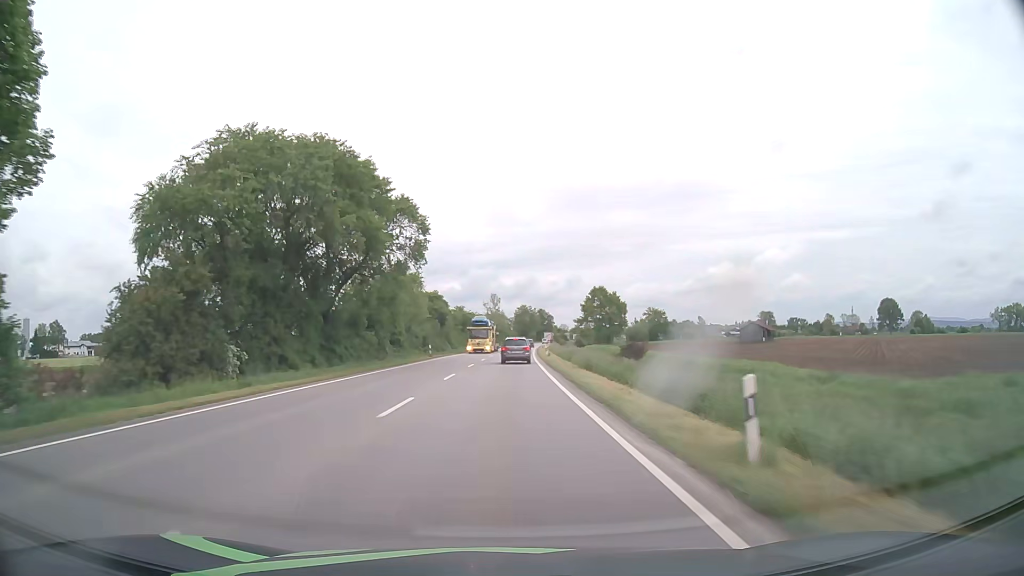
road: primary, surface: asphalt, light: Day
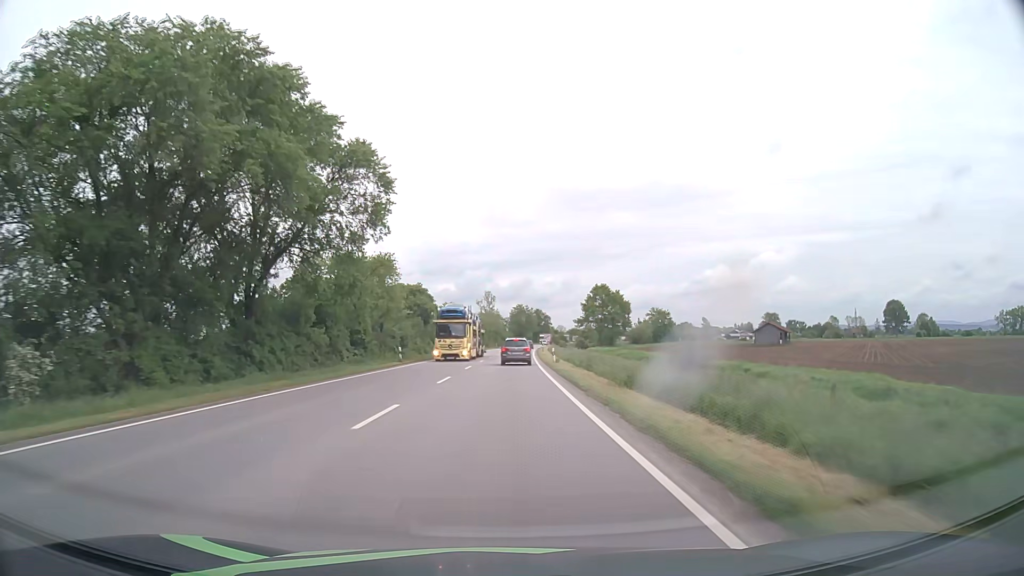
(+0.1, +13.8) m; 0°
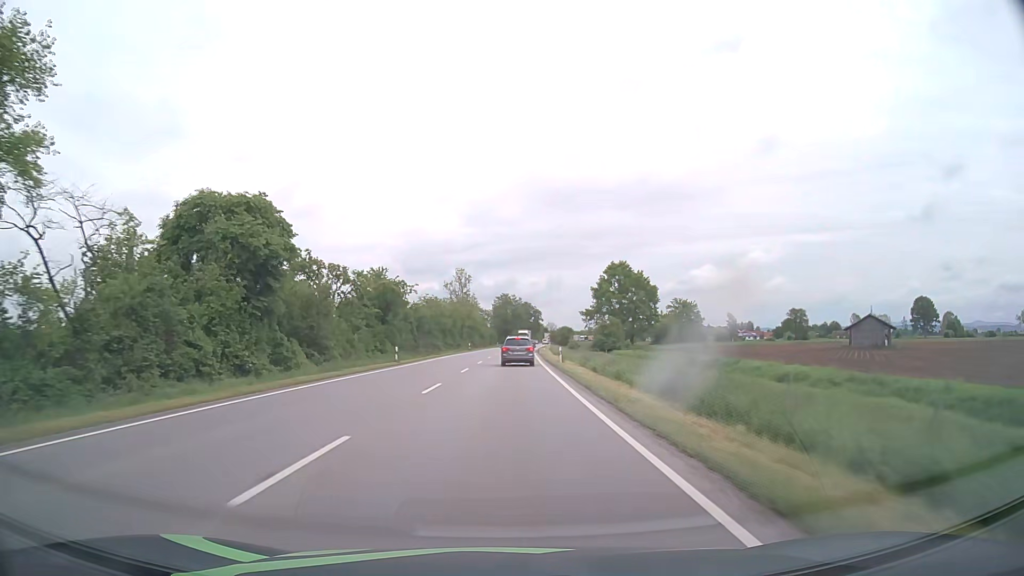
(+0.7, +52.2) m; +1°
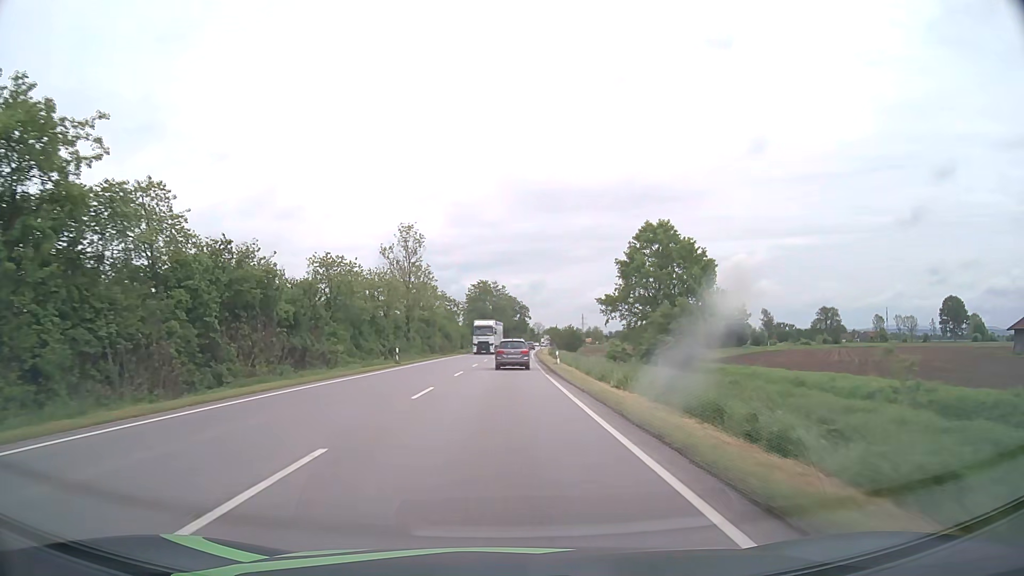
(+0.7, +48.3) m; +2°
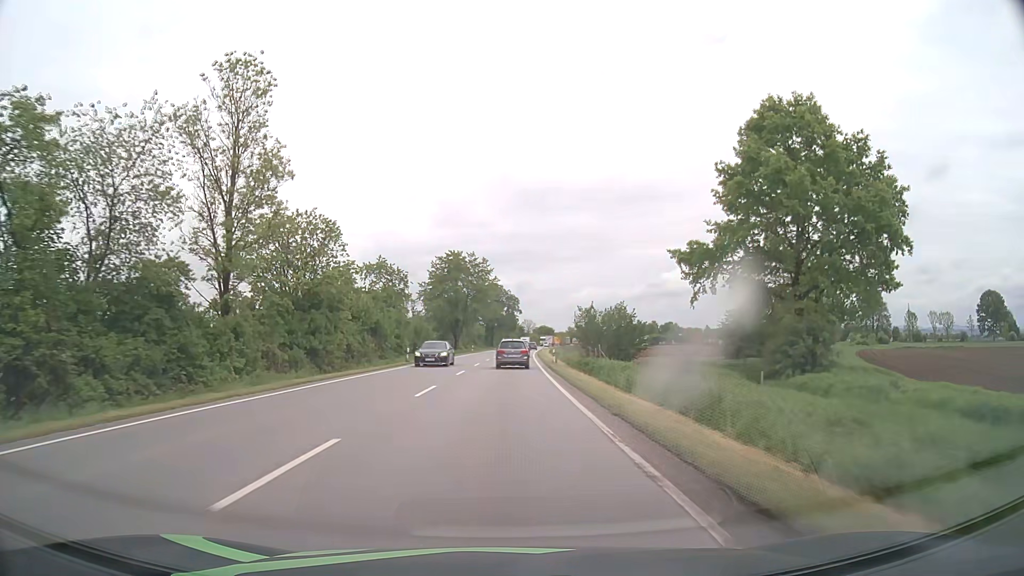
(+0.5, +46.5) m; +1°
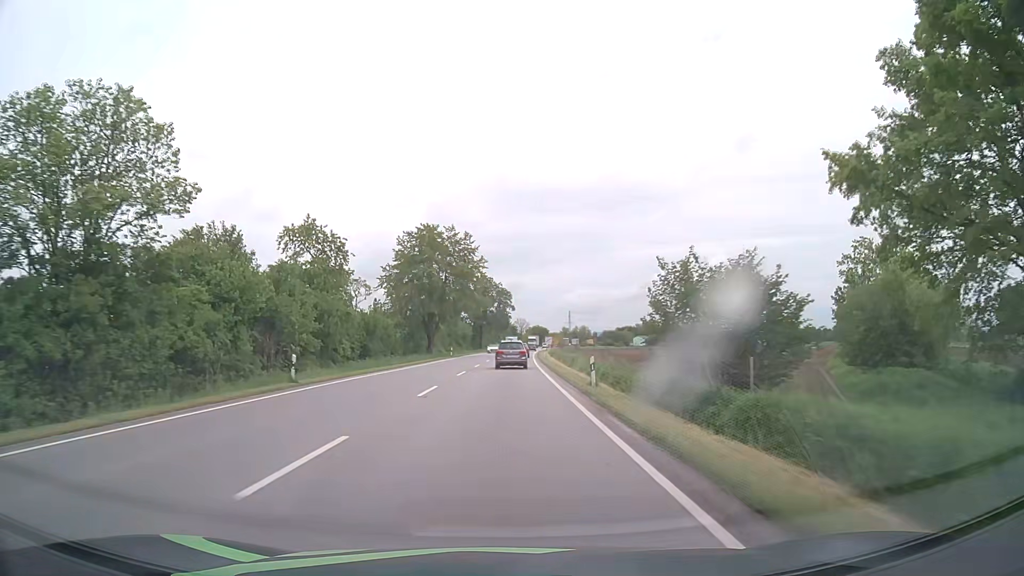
(0.0, +23.3) m; +1°
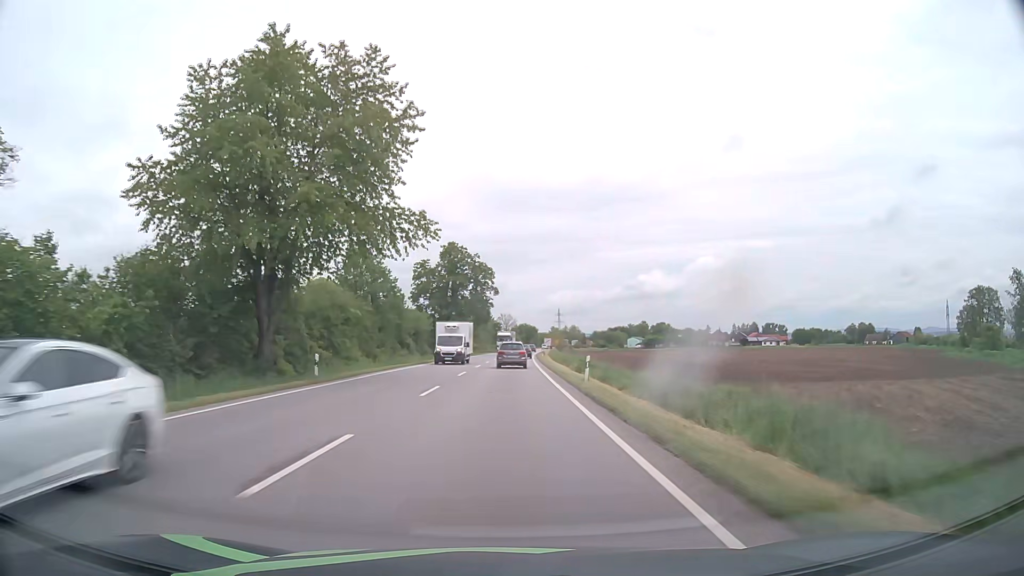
(+0.4, +47.5) m; +1°
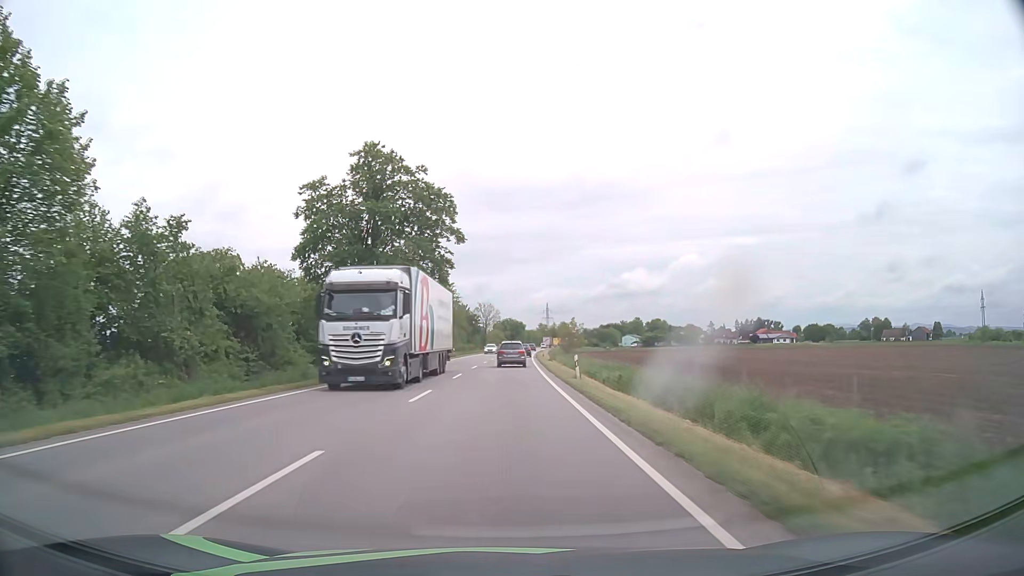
(+0.5, +49.0) m; +1°
(0, +10) (0, +20) (0, +30) (0, +40) (+1, +50) (+1, +60) (+1, +70) (+1, +80) (+2, +90) (+2, +100) m
